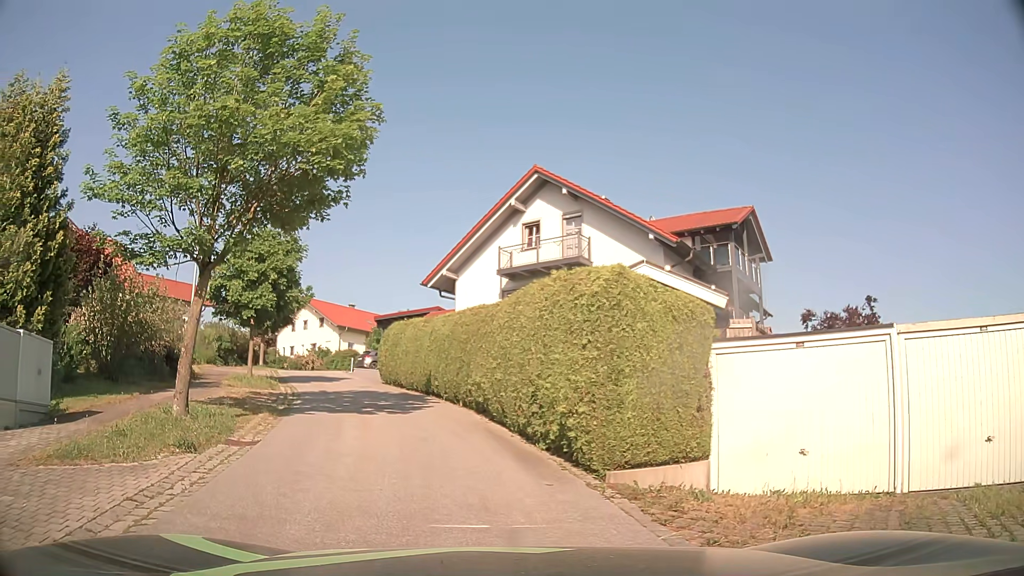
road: residential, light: Day
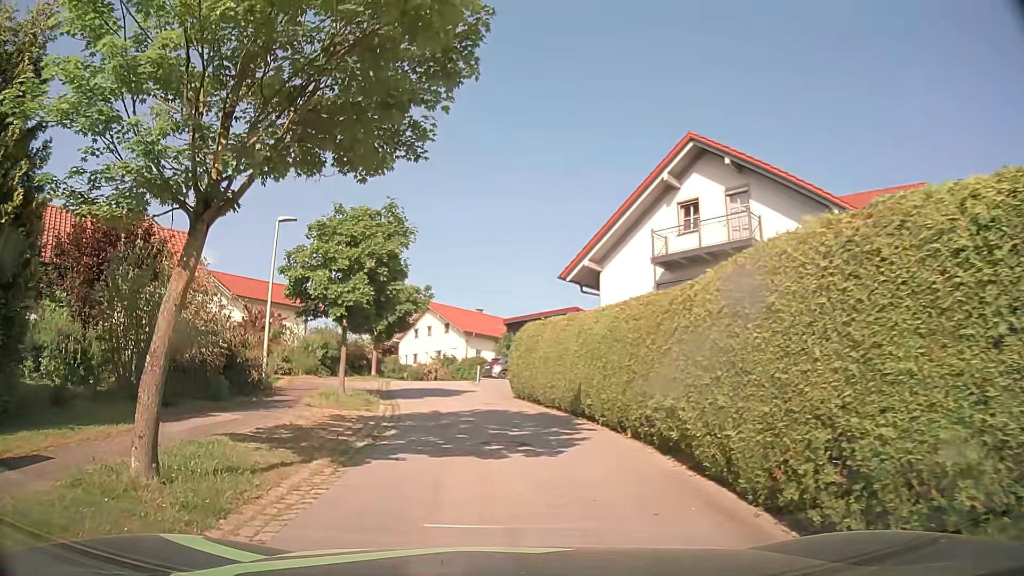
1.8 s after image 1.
(-0.6, +5.4) m; -11°
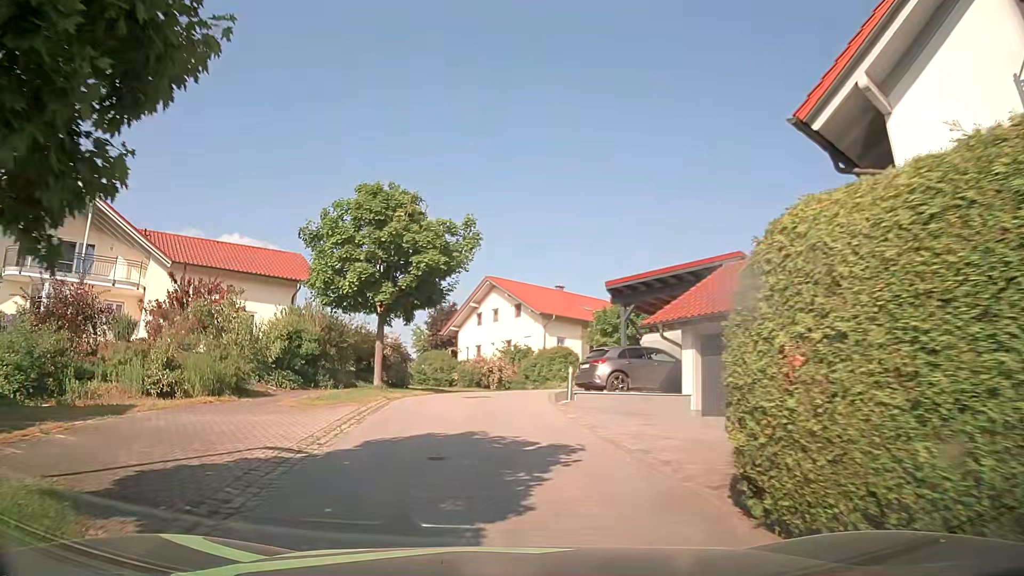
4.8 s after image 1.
(-0.8, +17.4) m; -7°
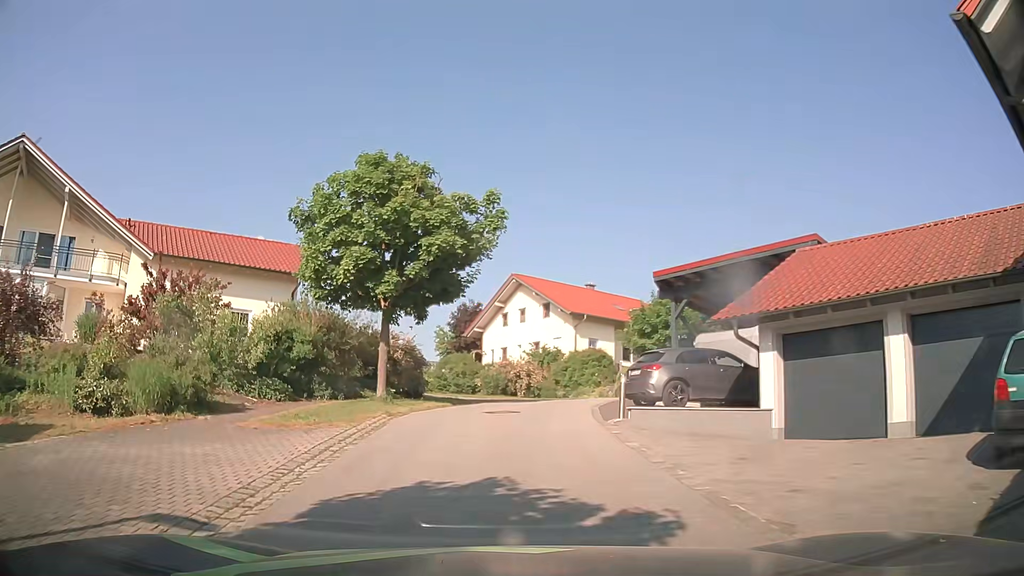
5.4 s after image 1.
(-0.1, +3.7) m; -2°
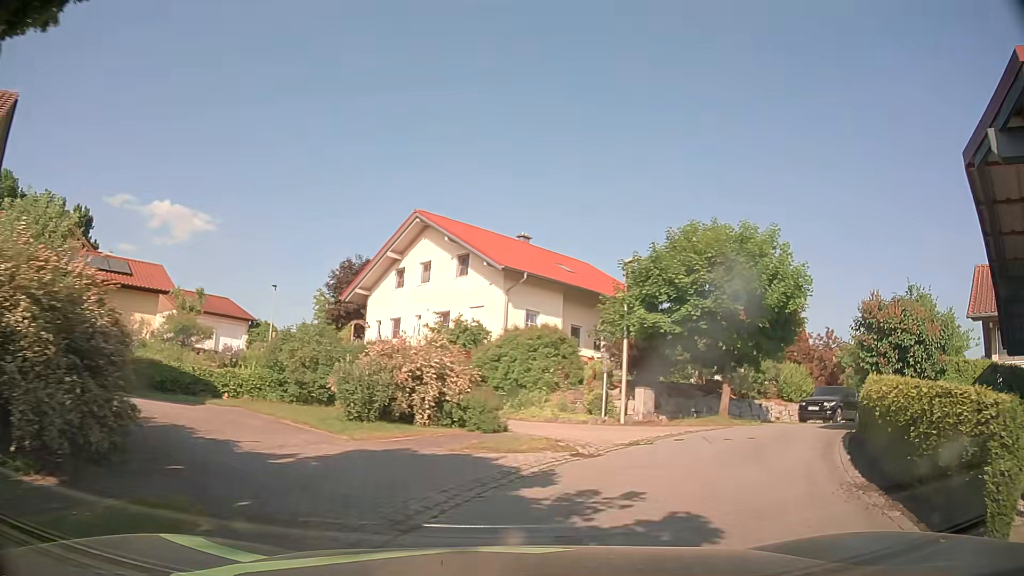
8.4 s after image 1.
(-0.1, +17.3) m; +8°
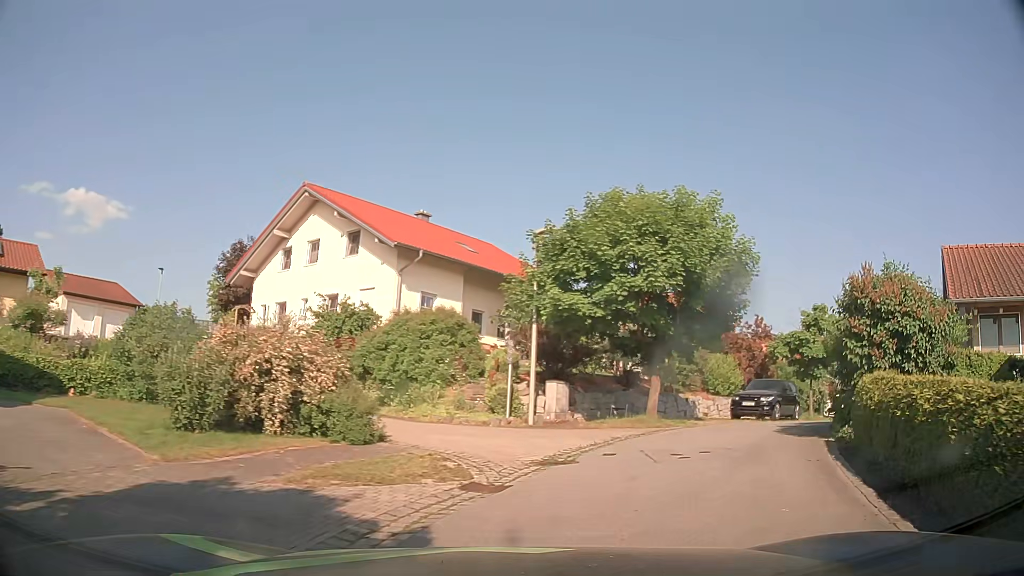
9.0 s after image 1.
(+0.3, +3.4) m; +8°
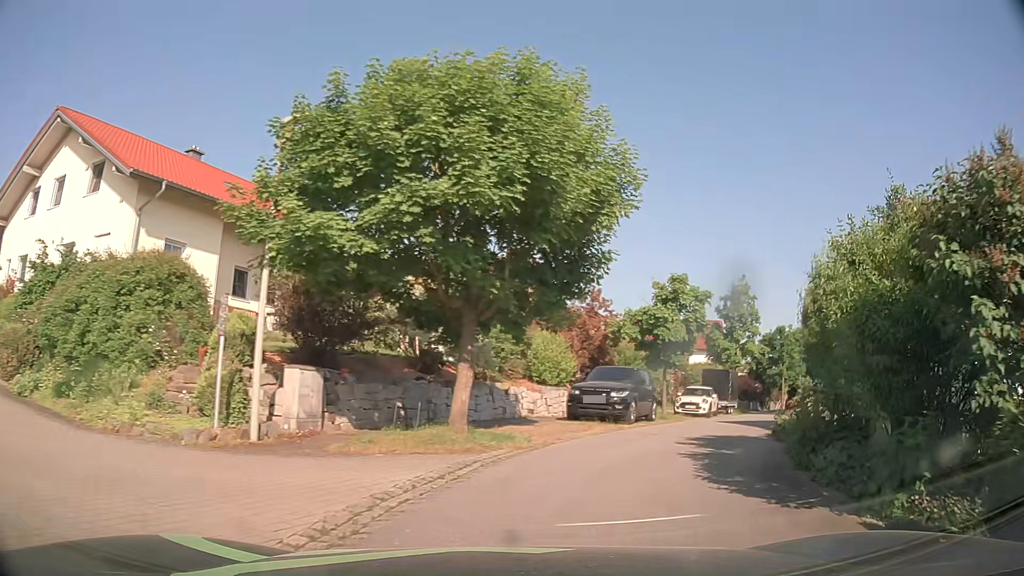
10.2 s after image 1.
(+1.1, +7.2) m; +17°
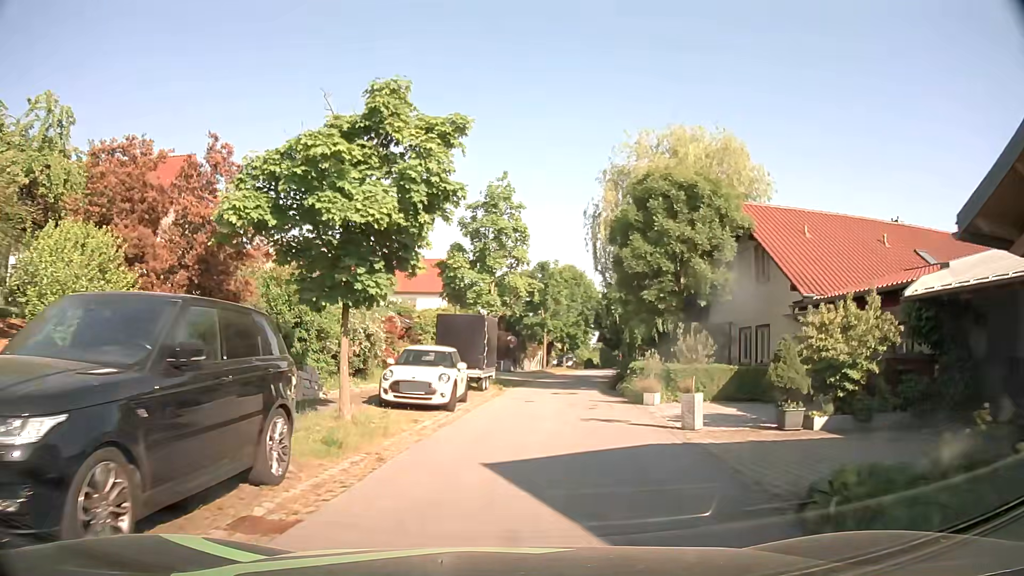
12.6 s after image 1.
(+4.0, +15.7) m; +23°
(0, +10) (+1, +20) (+3, +30) (+4, +40) (+6, +50) (+8, +59) (+10, +69) (+11, +79) (+12, +89) (+13, +99) m
